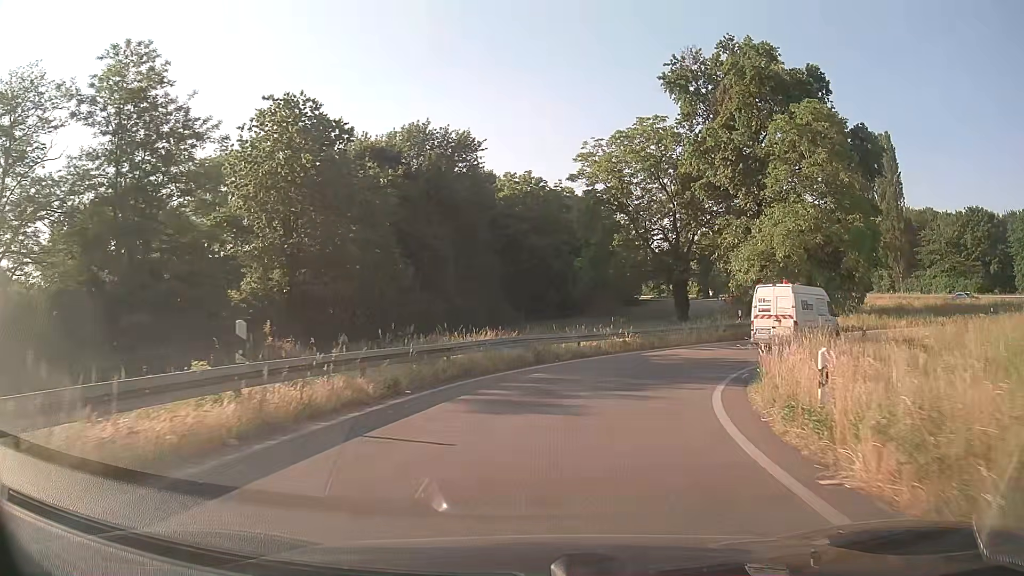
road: trunk_link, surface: asphalt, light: Day
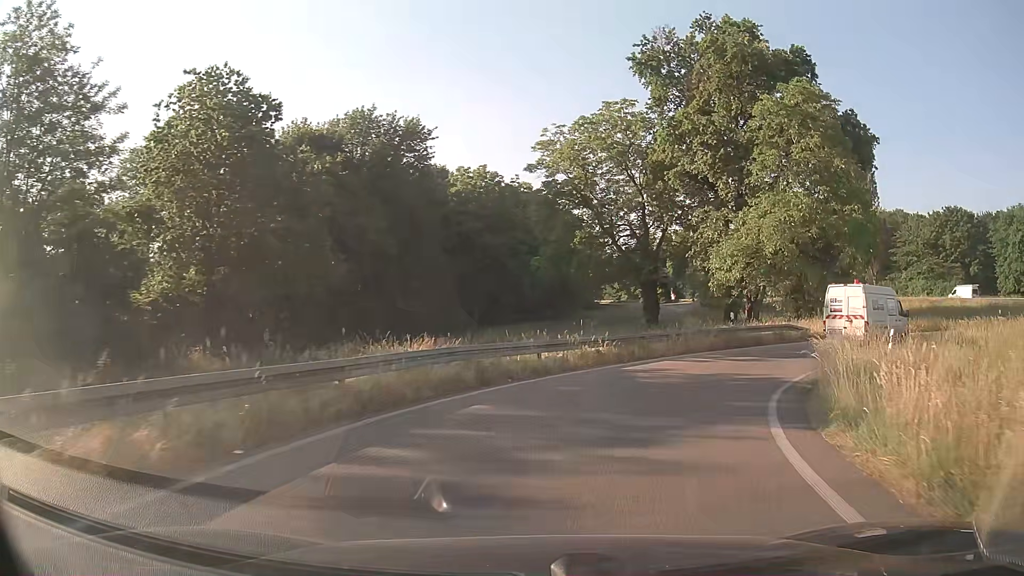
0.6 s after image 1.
(+0.2, +5.7) m; +4°
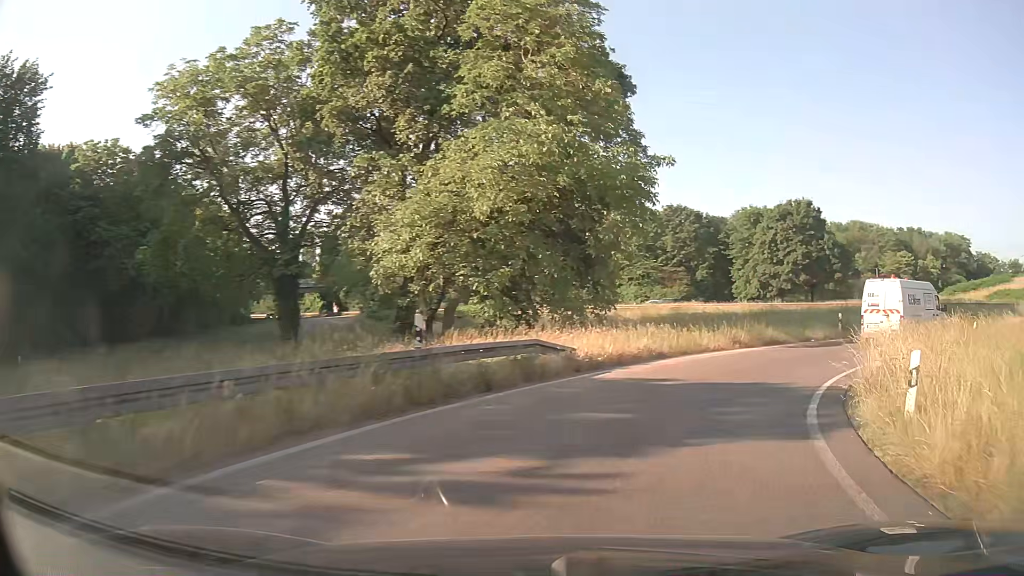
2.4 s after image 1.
(+3.7, +15.9) m; +29°
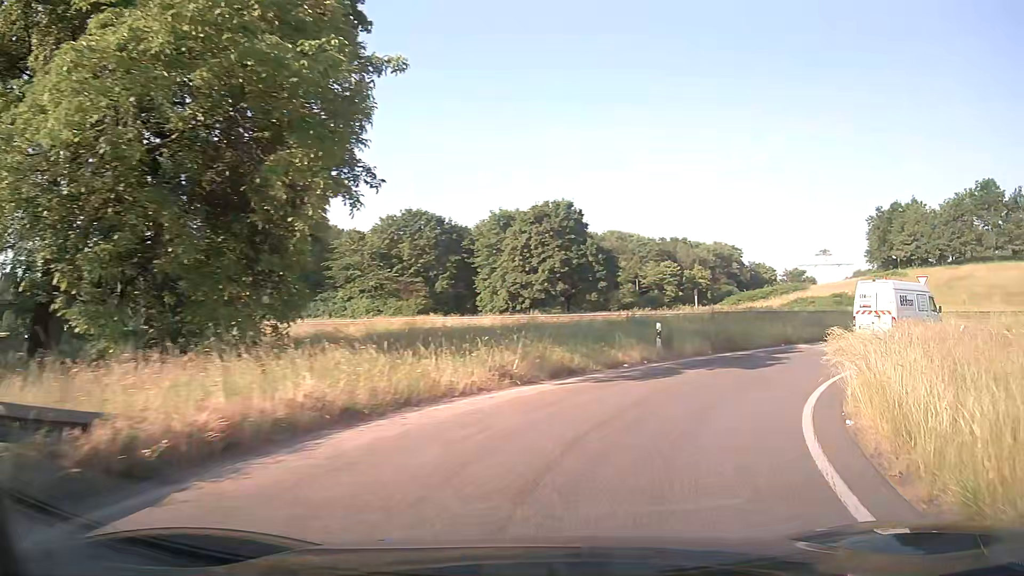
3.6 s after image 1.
(+2.0, +10.6) m; +21°
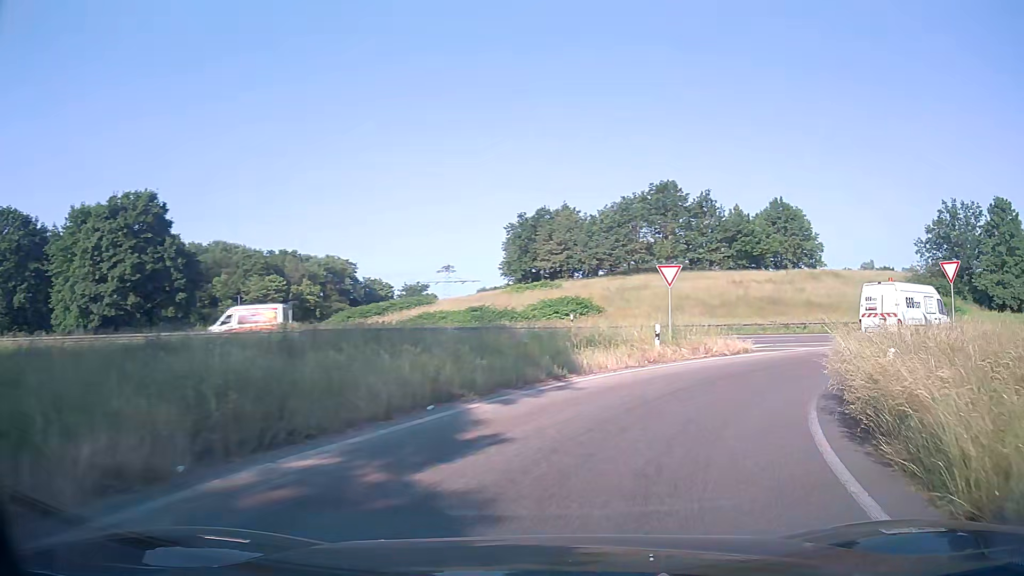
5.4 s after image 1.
(+4.6, +15.6) m; +32°
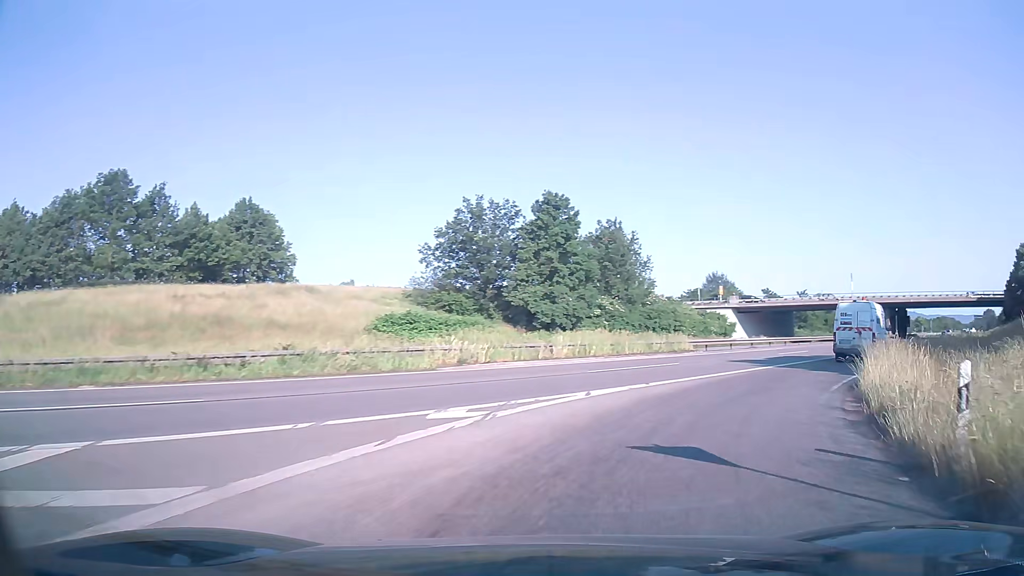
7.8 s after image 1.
(+8.2, +19.9) m; +45°
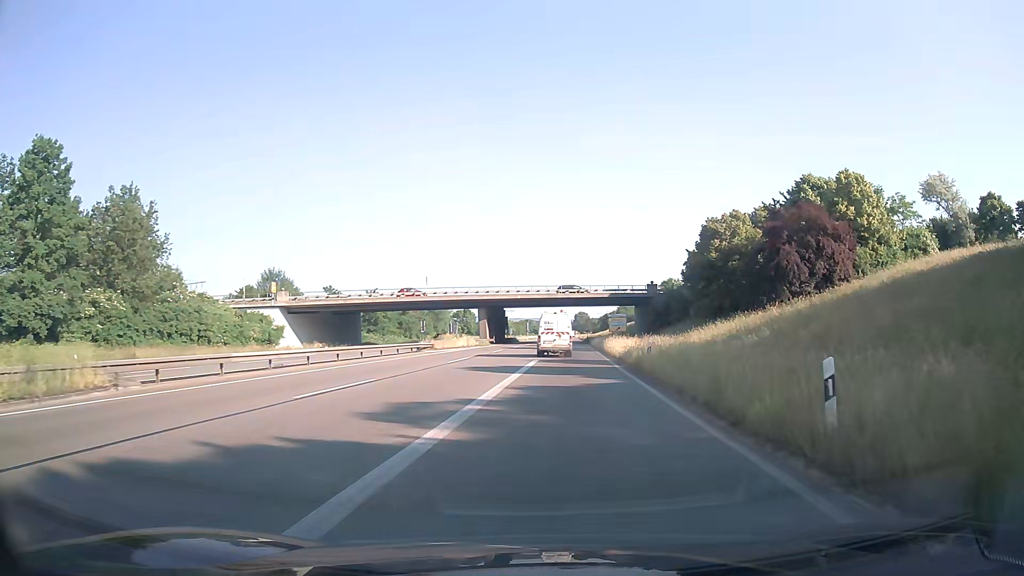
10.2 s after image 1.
(+8.5, +21.8) m; +36°
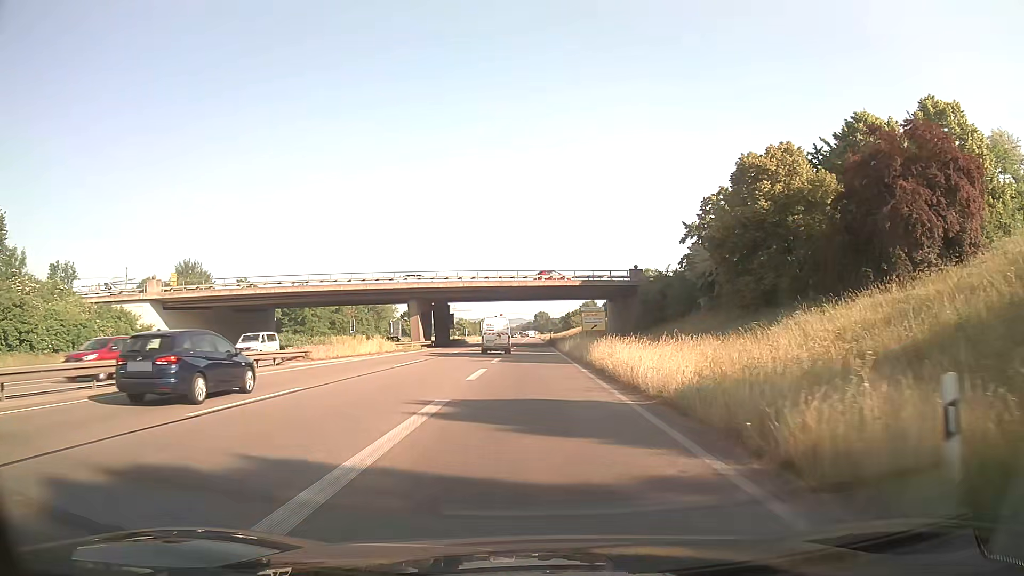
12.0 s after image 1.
(+1.1, +21.9) m; +3°
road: trunk
(0, +10) (0, +20) (0, +30) (0, +40) (0, +50) (-1, +60) (-1, +70) (-1, +80) (-3, +90) (-4, +100) m
